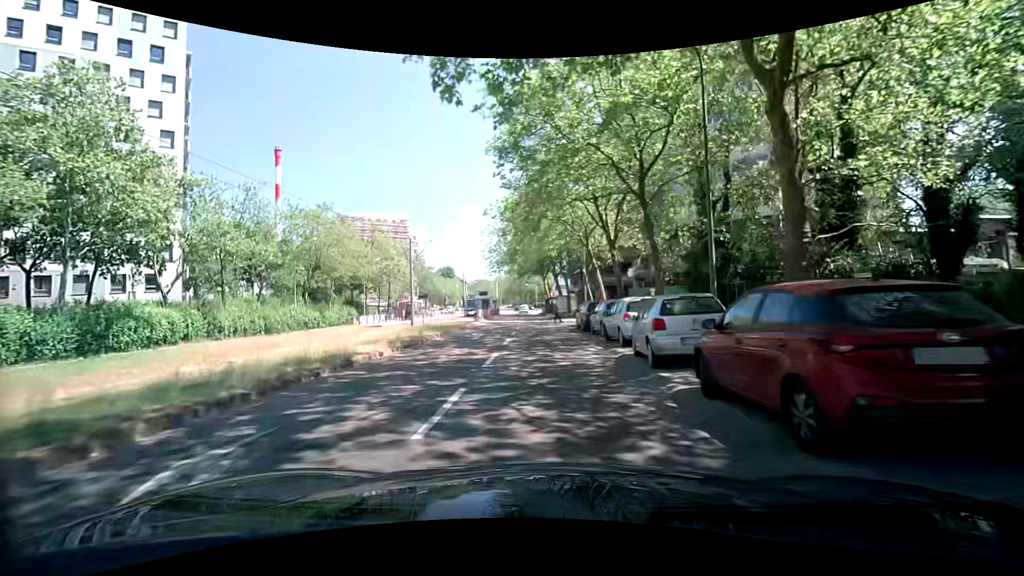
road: tertiary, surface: asphalt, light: Day
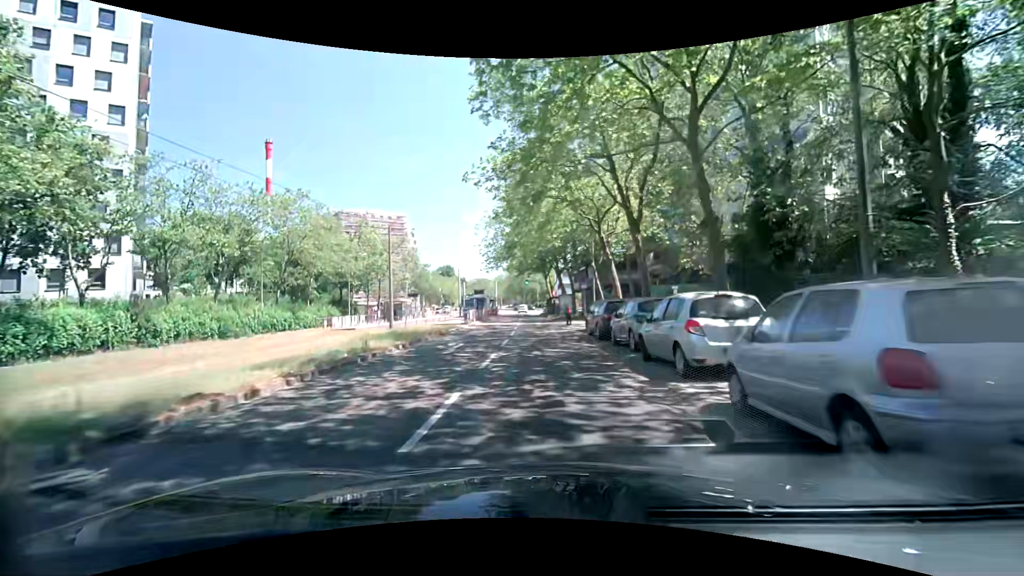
(0.0, +6.4) m; 0°
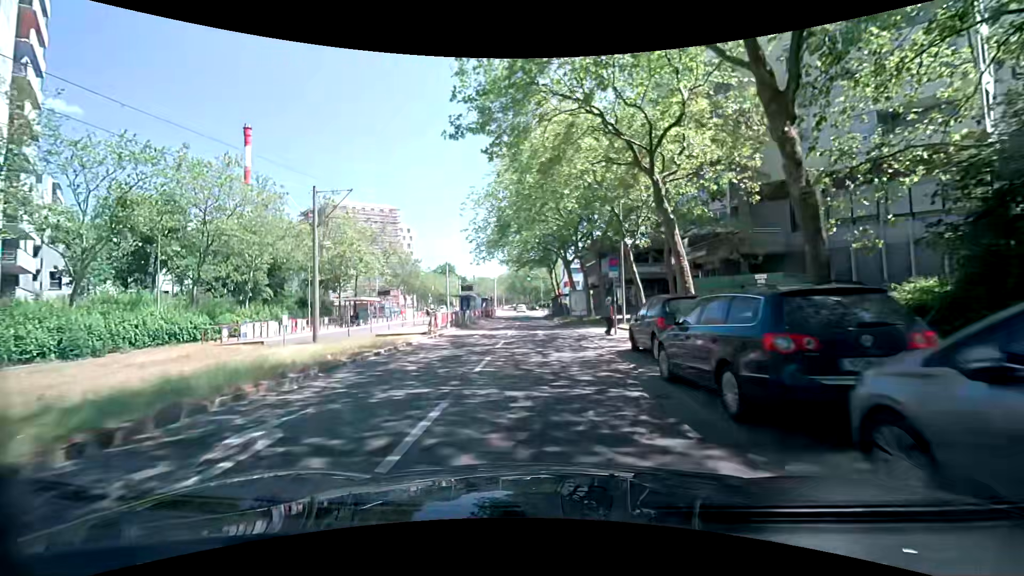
(-0.1, +12.7) m; -1°
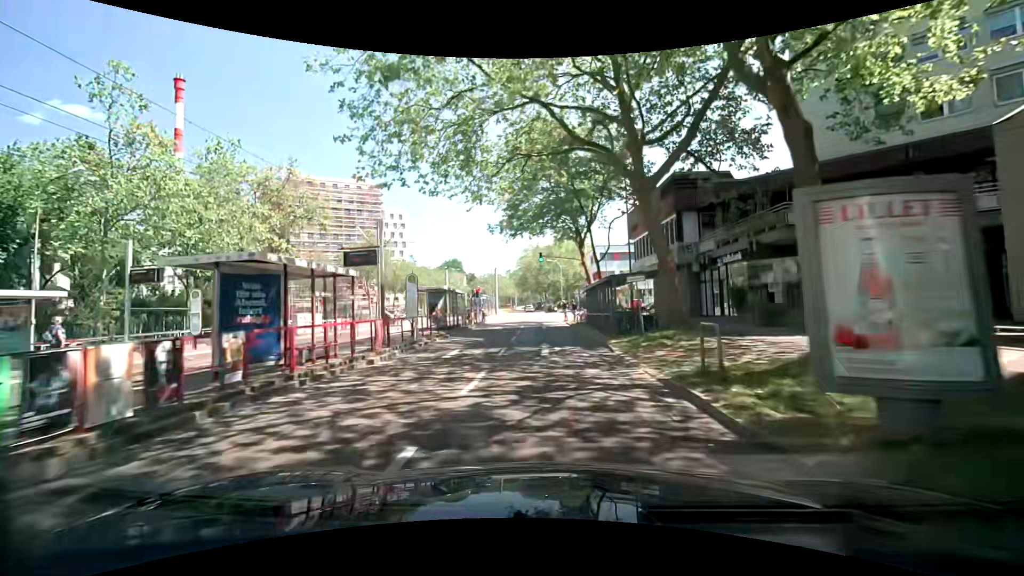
(-0.4, +32.1) m; -2°
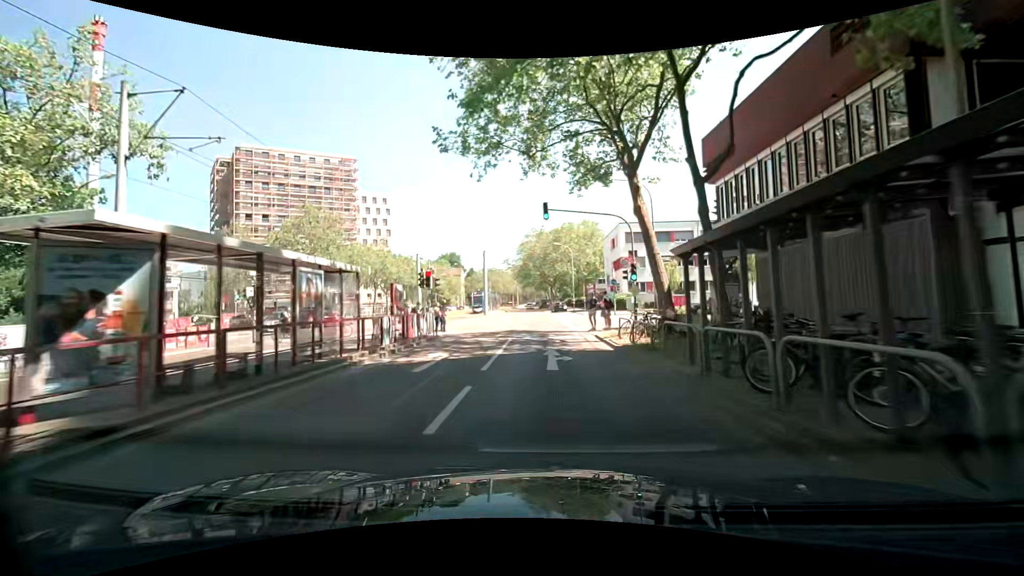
(-0.1, +20.8) m; -1°
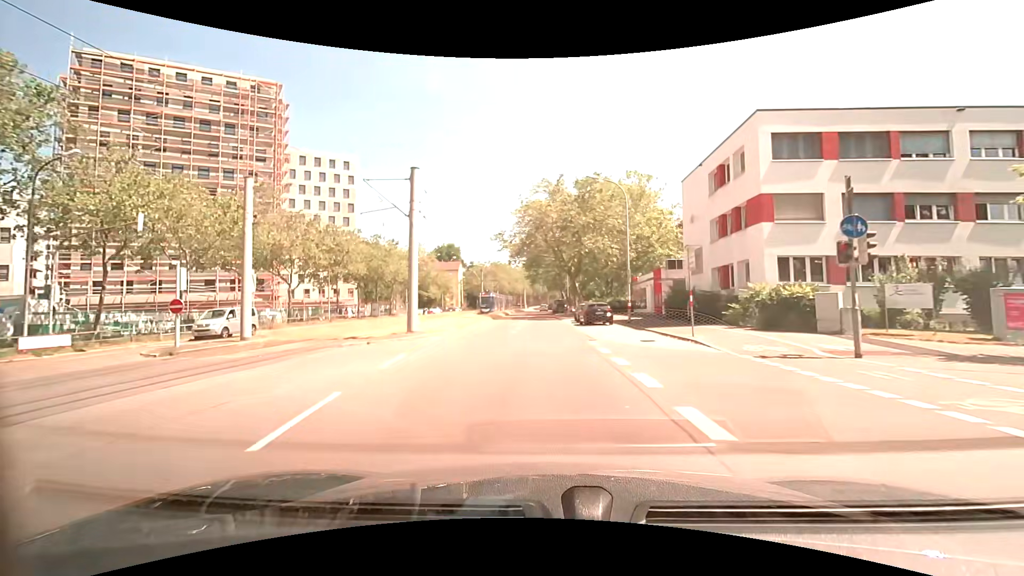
(-0.2, +35.9) m; -1°
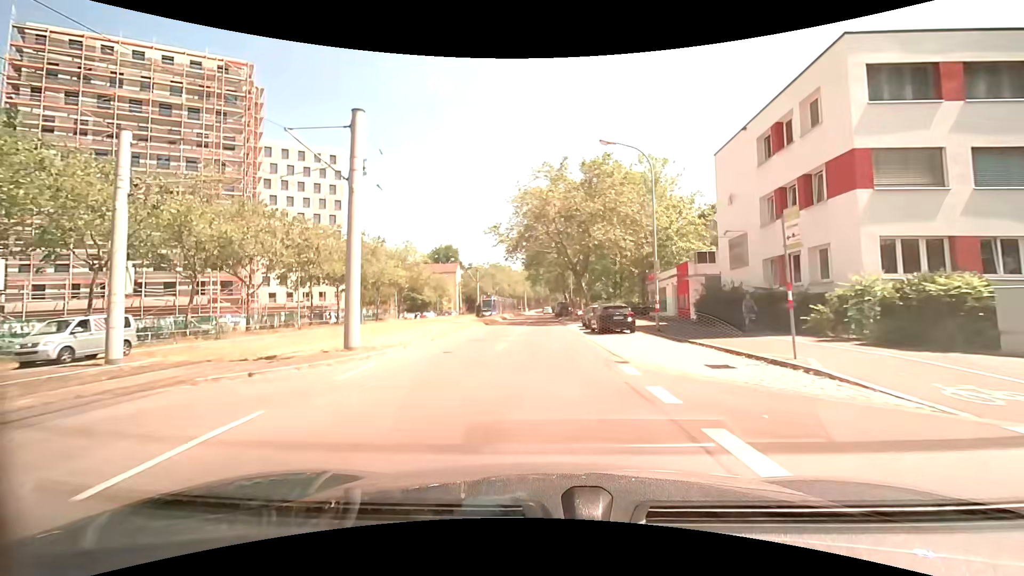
(0.0, +7.1) m; 0°
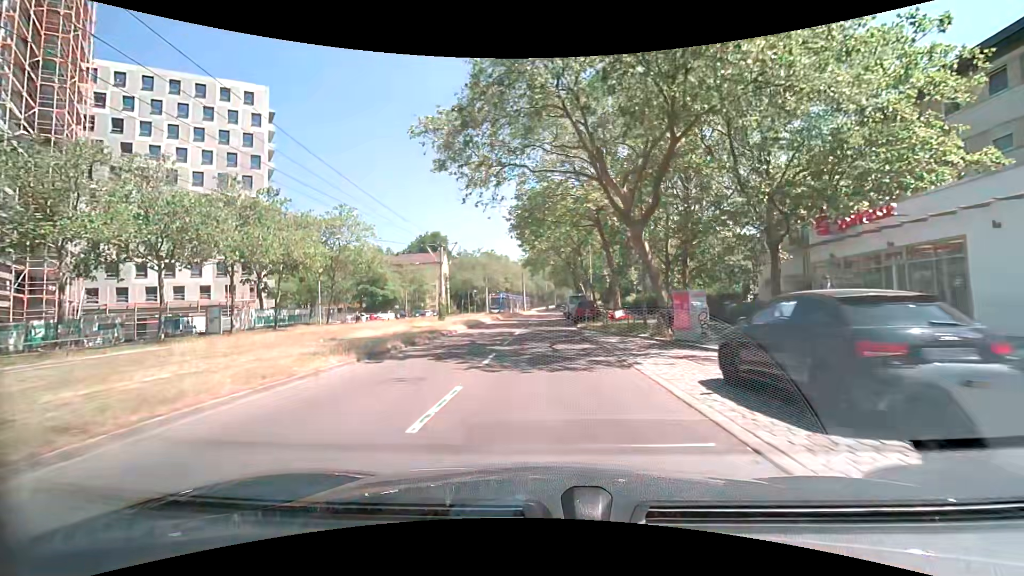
(-0.3, +28.2) m; 0°
(0, +10) (0, +20) (0, +30) (0, +40) (0, +50) (0, +60) (0, +70) (0, +80) (+1, +90) (+1, +100) m
